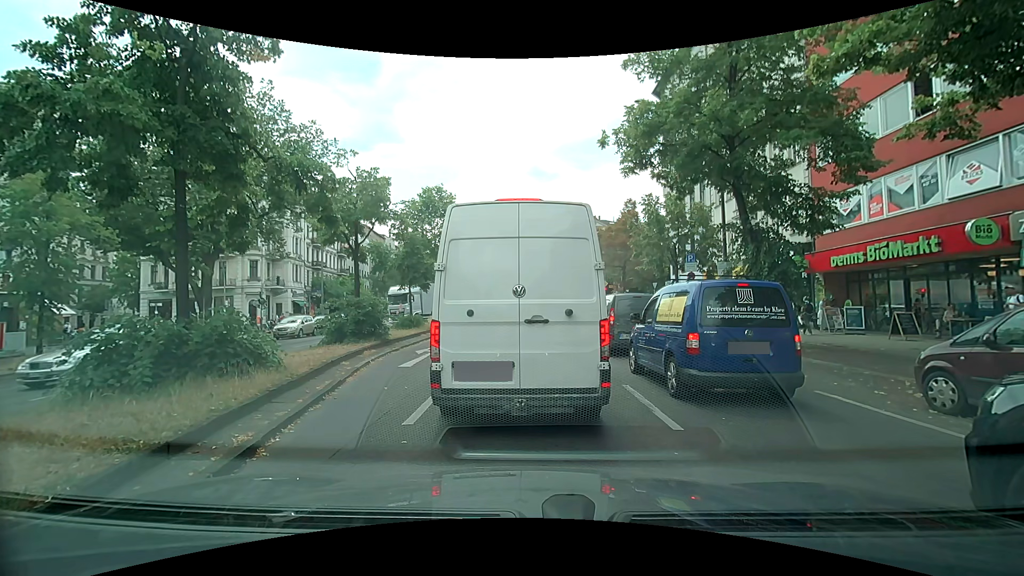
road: primary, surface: asphalt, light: Day
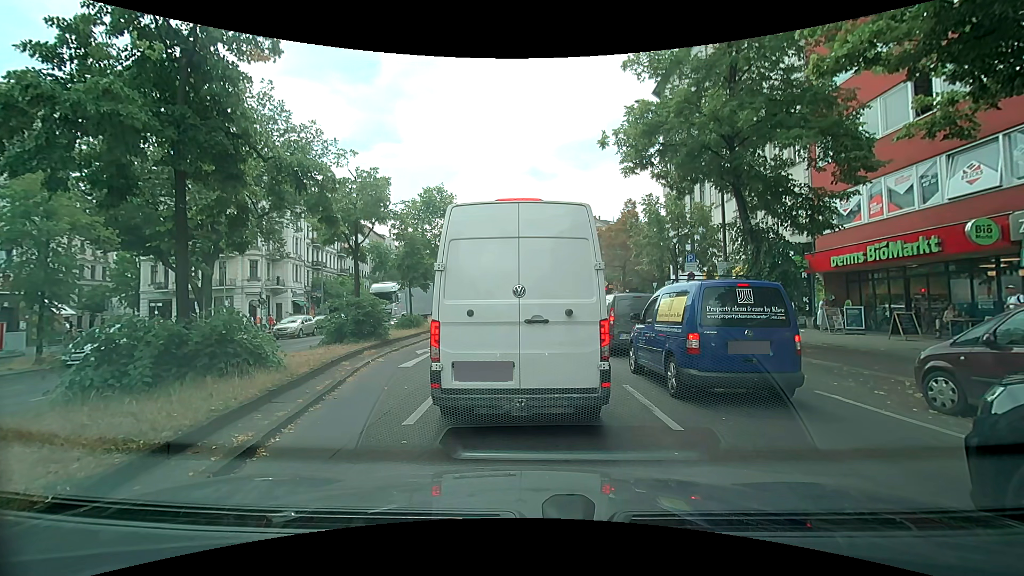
(0.0, 0.0) m; 0°
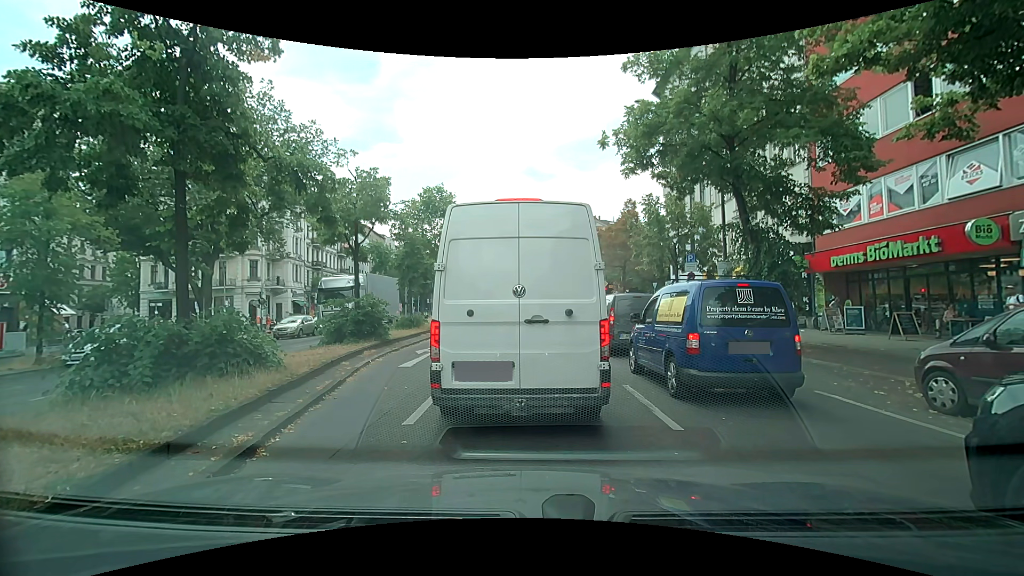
(0.0, 0.0) m; 0°
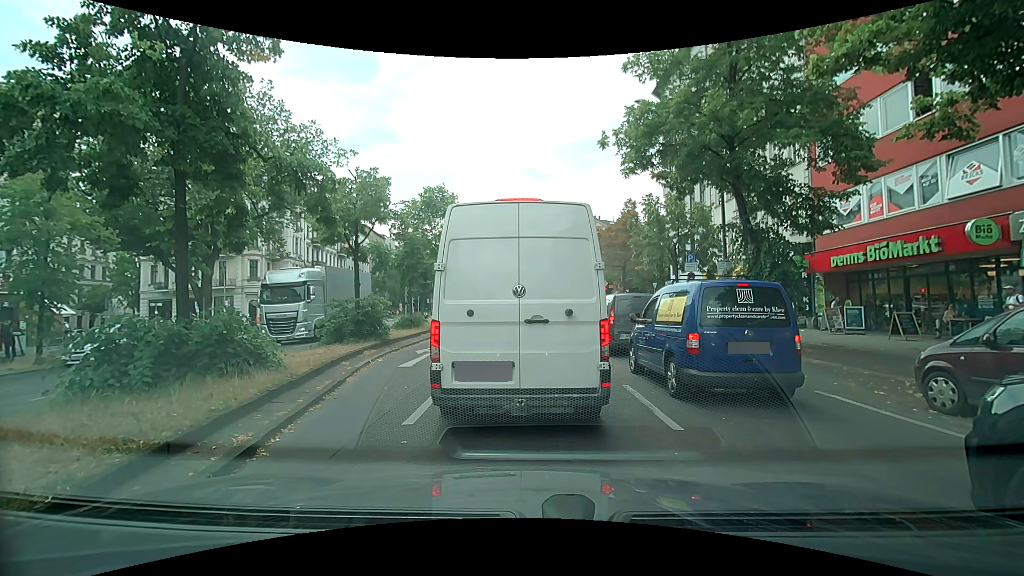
(0.0, 0.0) m; 0°
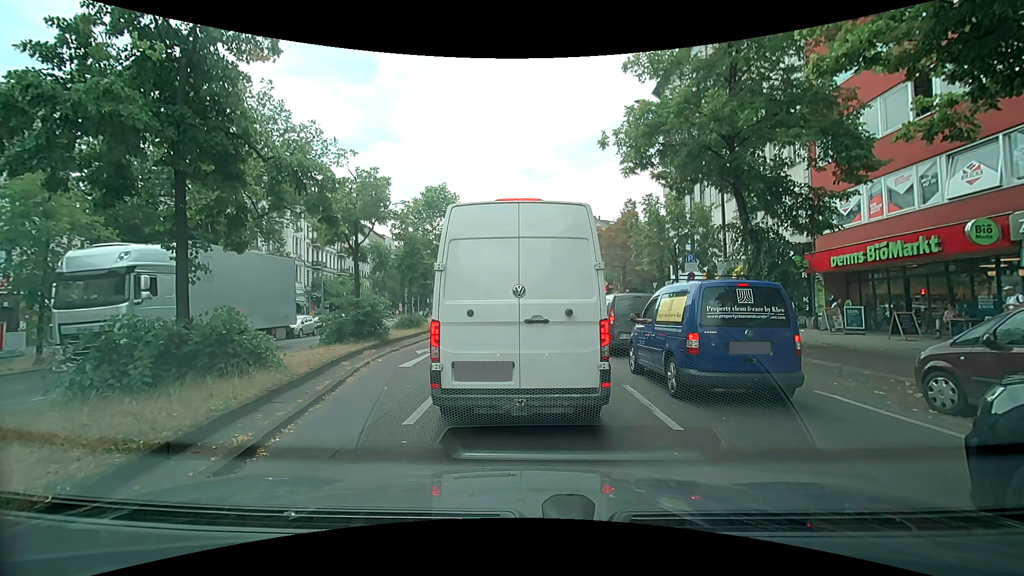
(0.0, 0.0) m; 0°
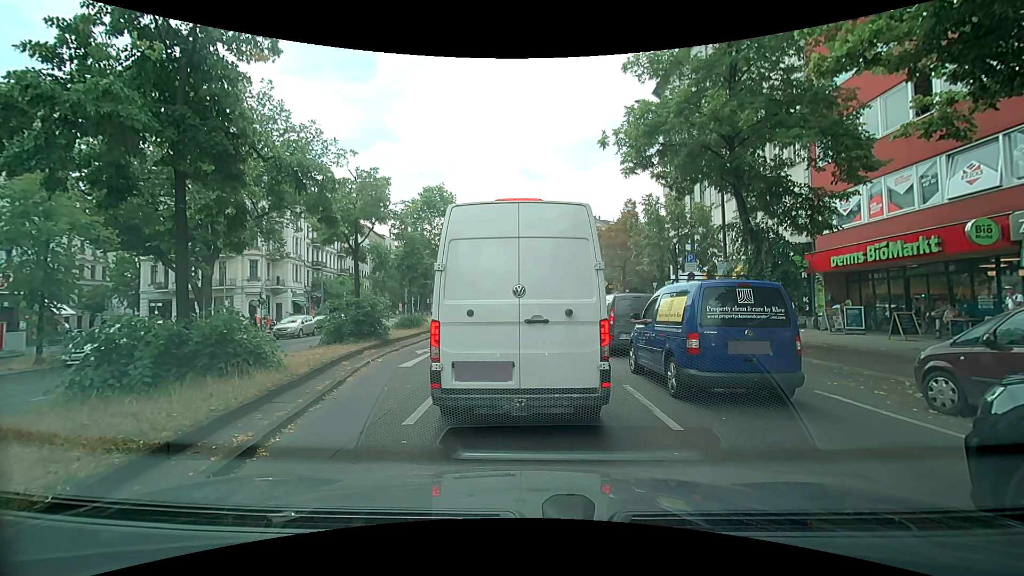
(0.0, 0.0) m; 0°
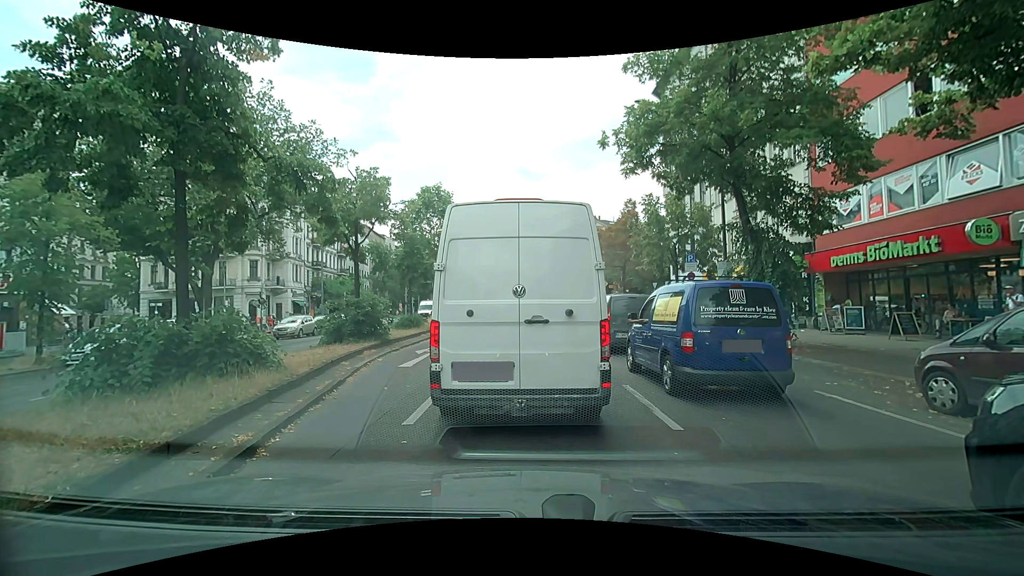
(0.0, 0.0) m; 0°
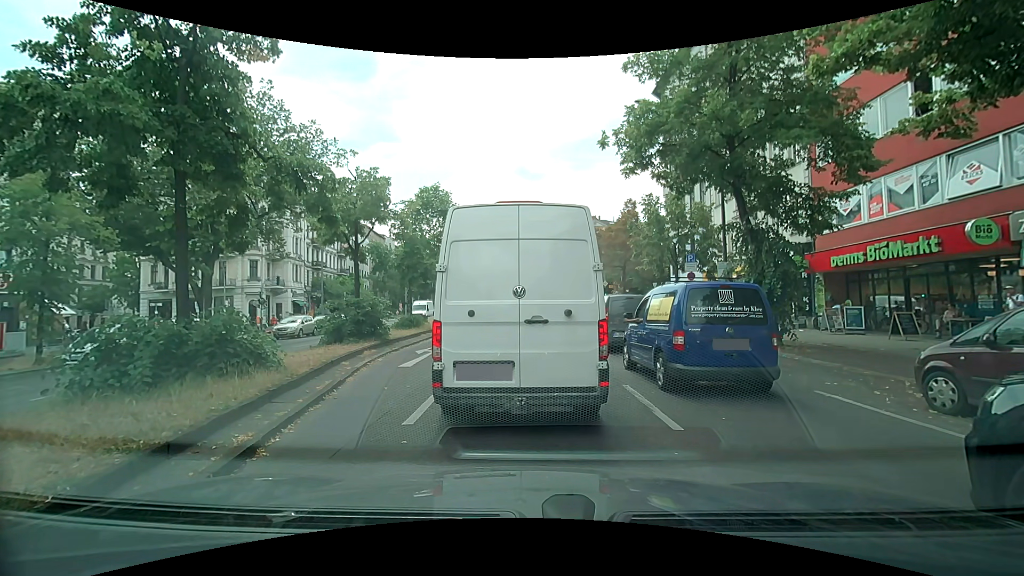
(0.0, 0.0) m; 0°
